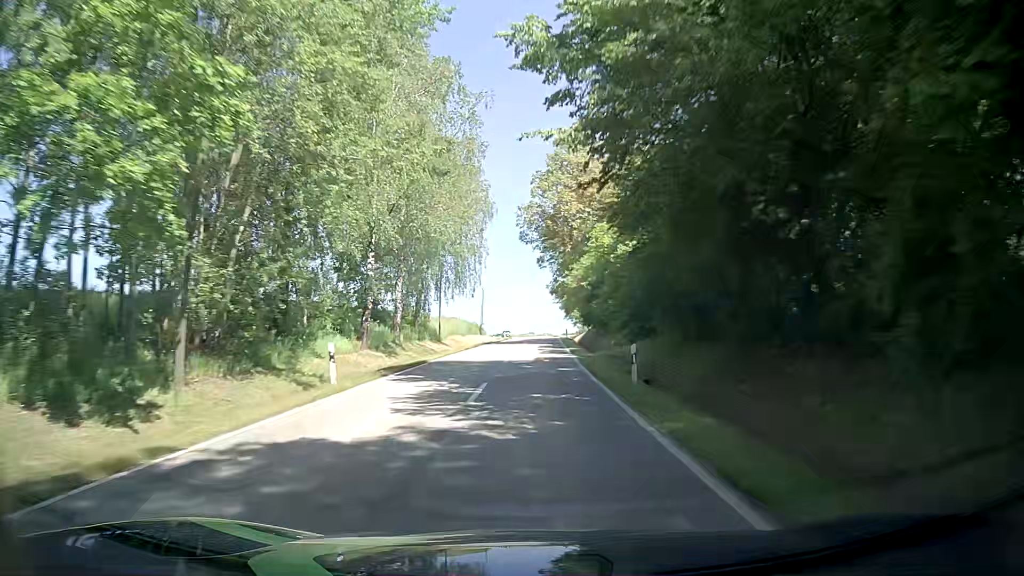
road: tertiary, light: Day
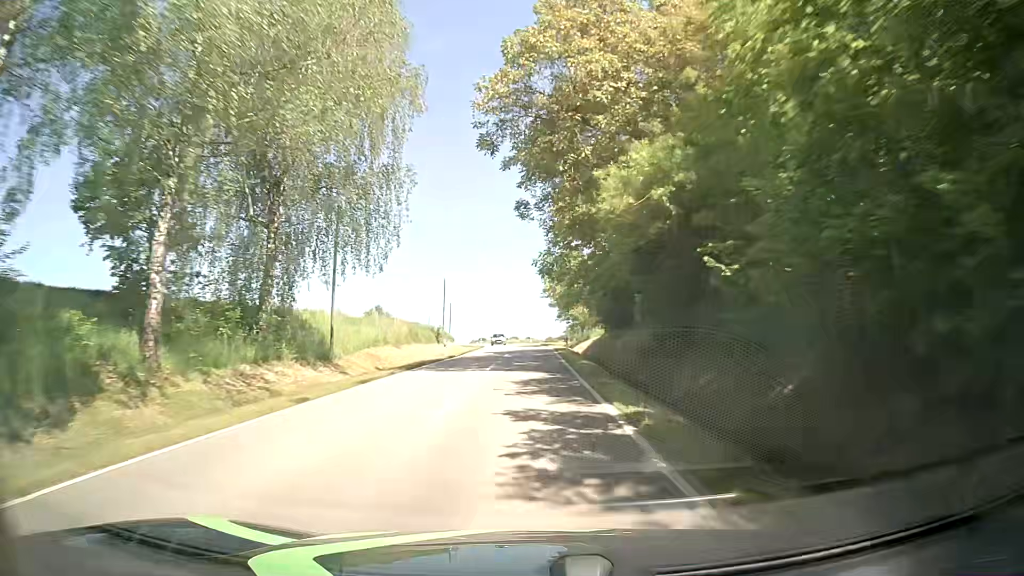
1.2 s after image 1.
(+0.3, +26.0) m; +2°
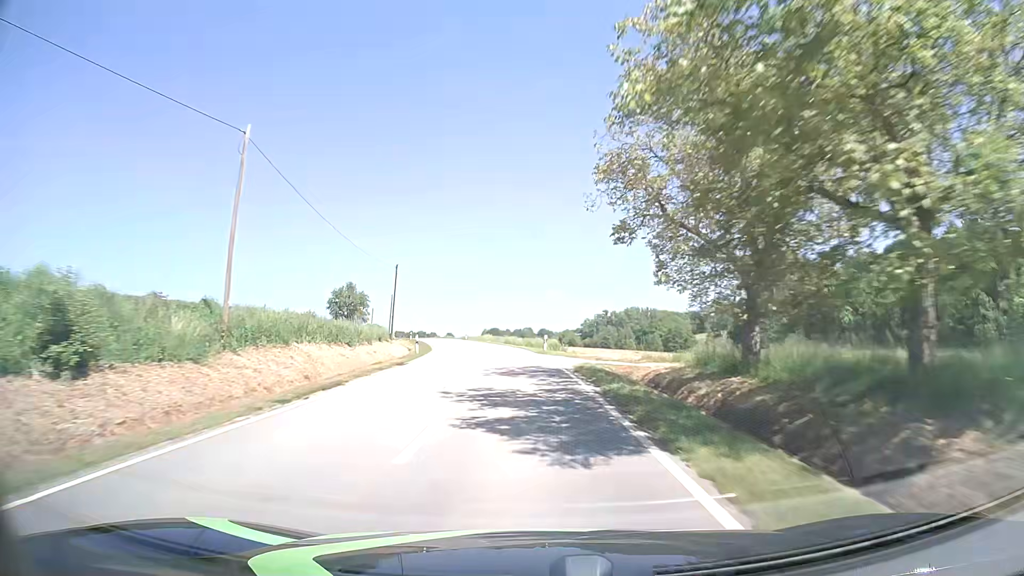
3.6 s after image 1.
(-0.5, +51.6) m; -1°
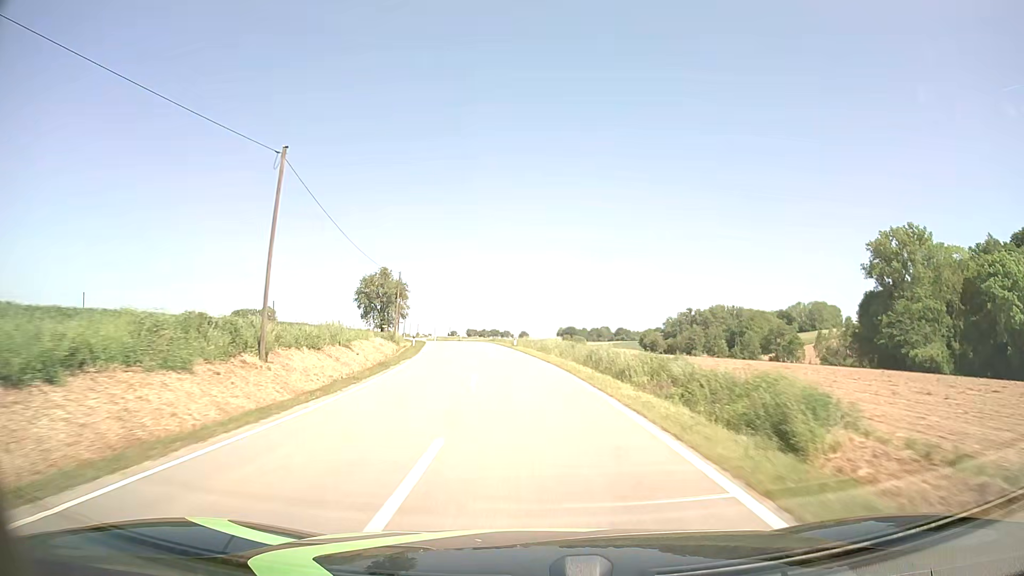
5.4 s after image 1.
(-1.9, +38.9) m; -7°
(0, +10) (0, +20) (-1, +30) (-2, +40) (-3, +50) (-5, +60) (-7, +70) (-9, +79) (-11, +89) (-13, +99) m
